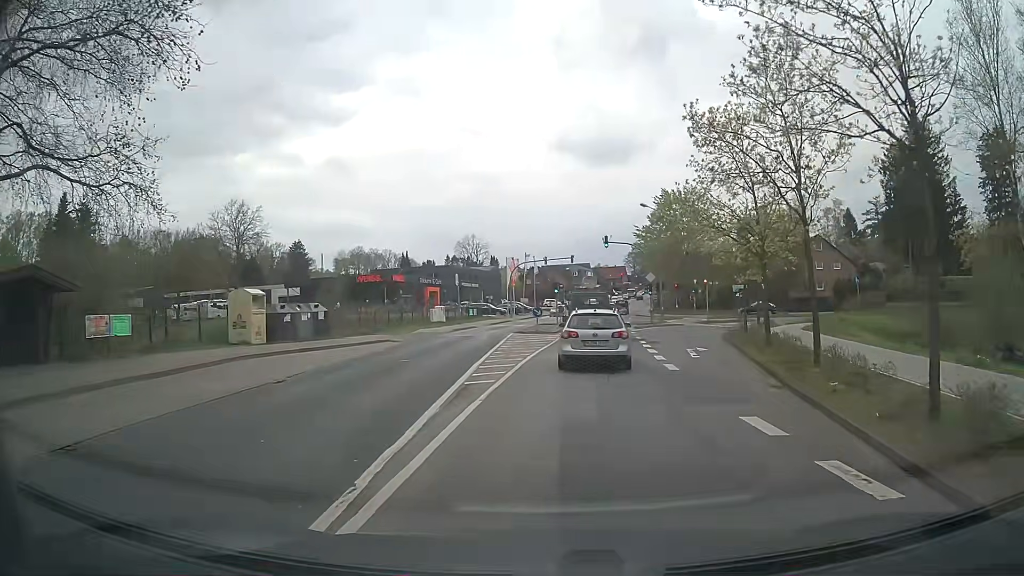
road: tertiary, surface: asphalt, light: Day
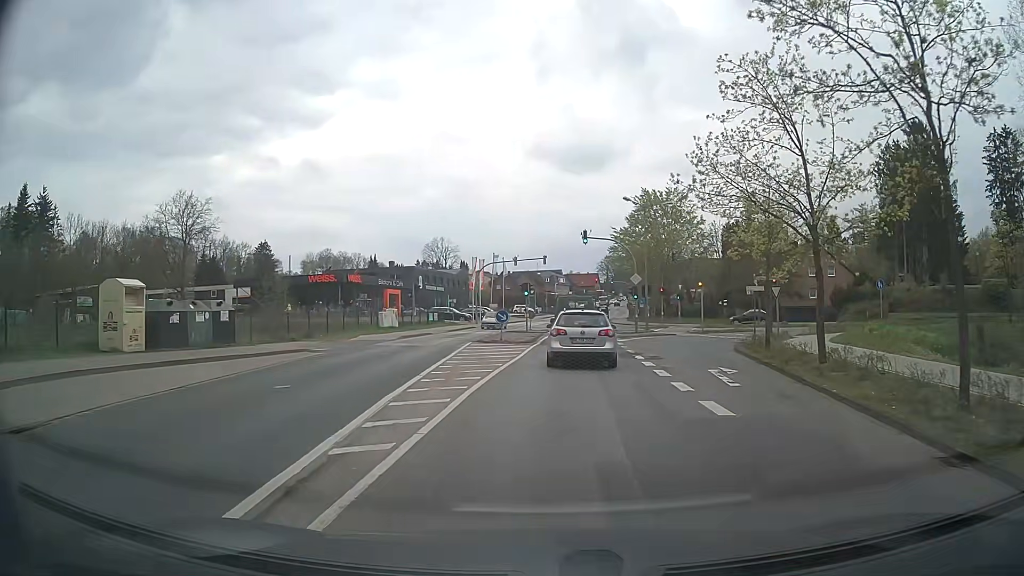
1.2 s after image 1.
(+0.1, +7.4) m; +2°
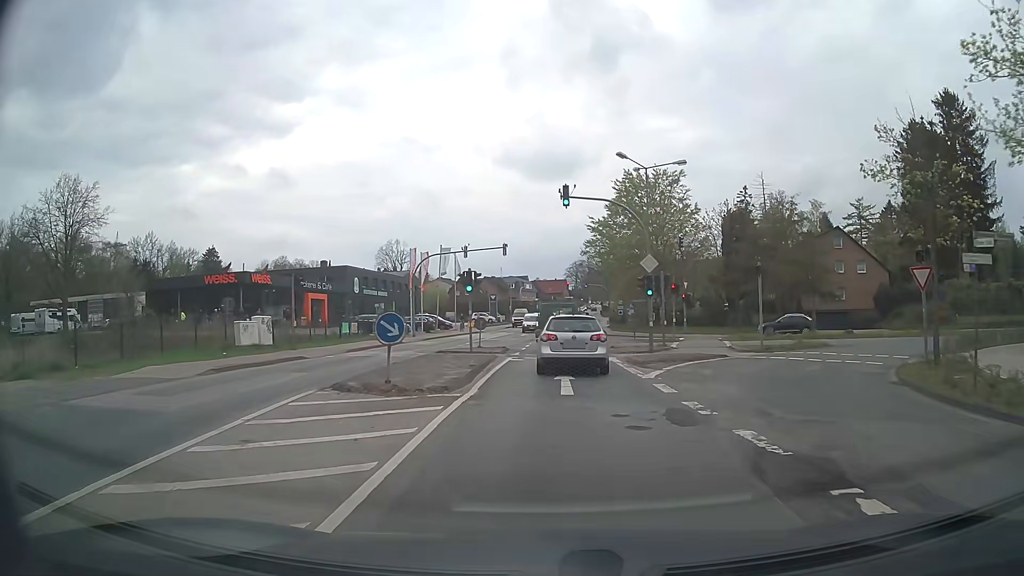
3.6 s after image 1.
(+0.4, +17.9) m; +3°
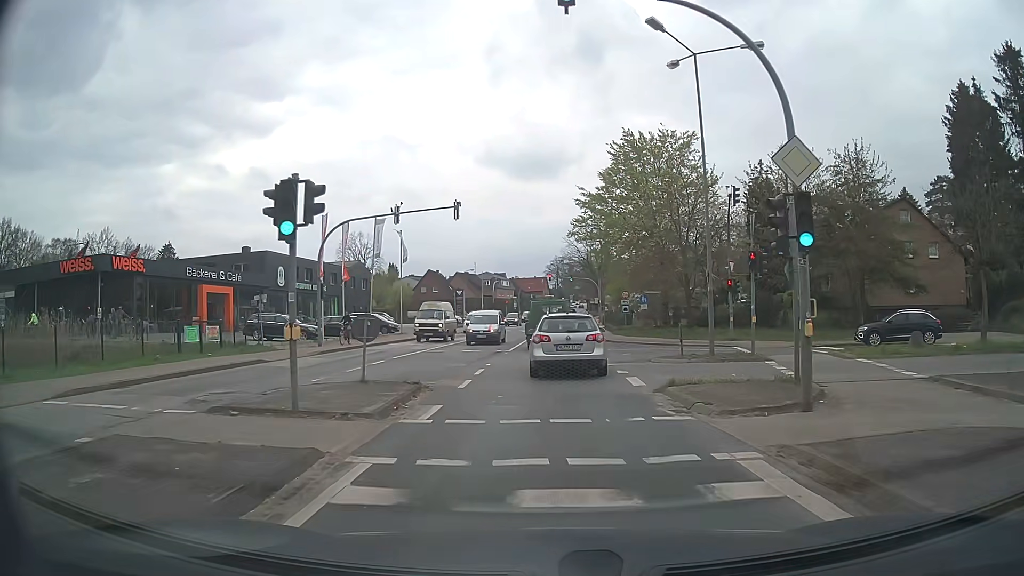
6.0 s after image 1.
(+0.3, +18.0) m; +2°
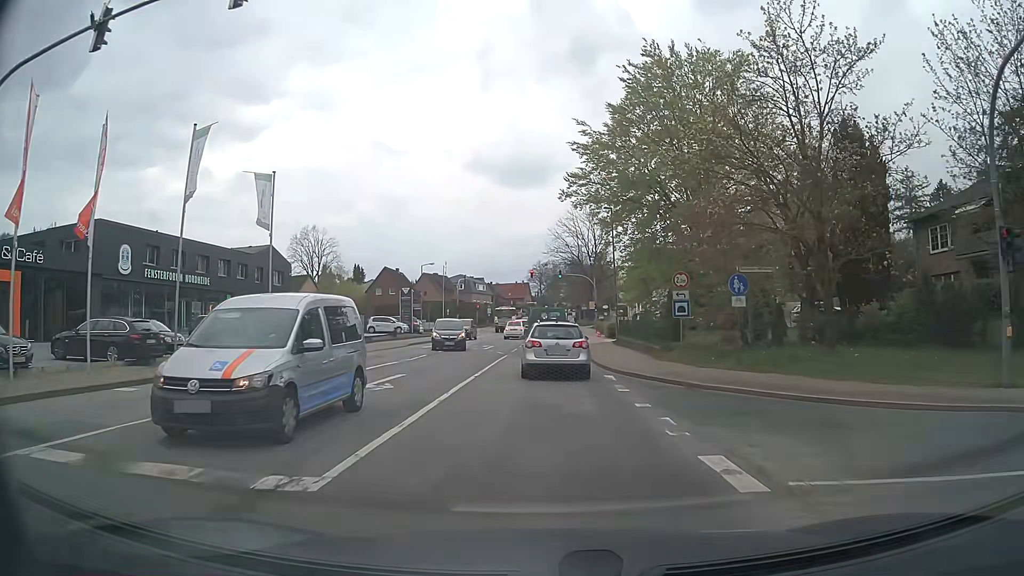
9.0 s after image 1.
(+0.3, +23.7) m; +1°
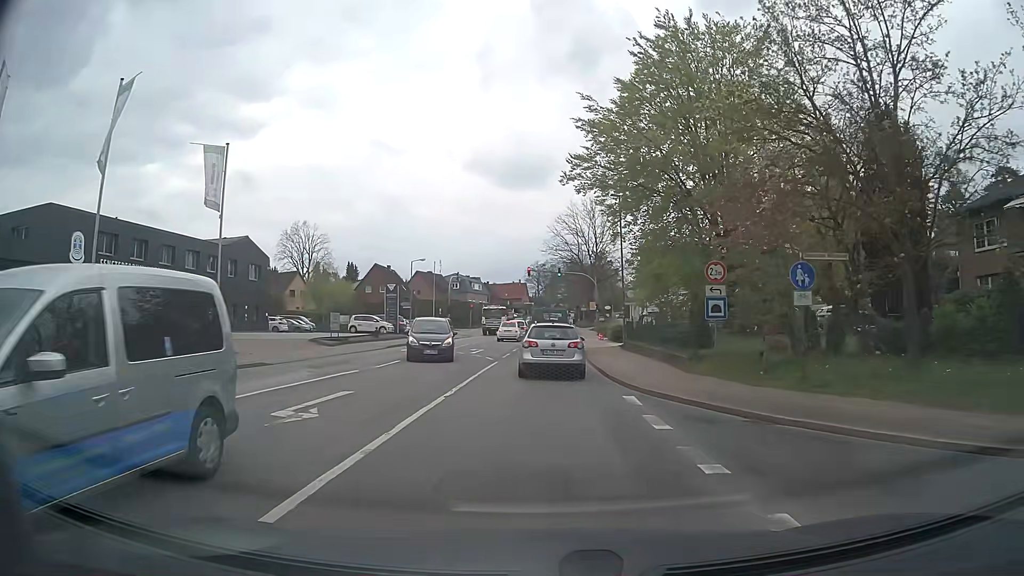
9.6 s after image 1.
(0.0, +5.0) m; 0°
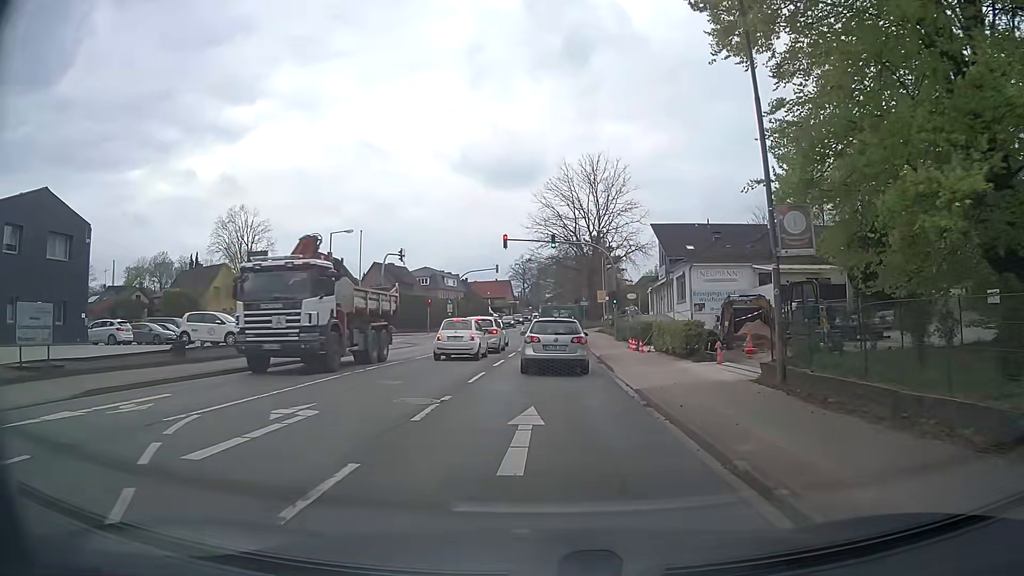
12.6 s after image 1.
(+0.1, +25.3) m; +1°
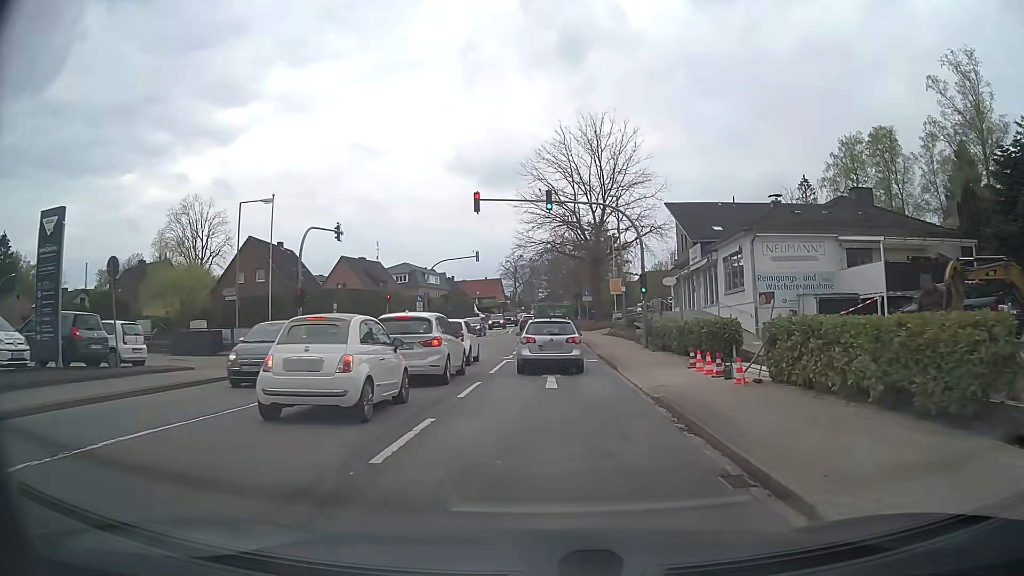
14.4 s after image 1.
(+0.1, +14.7) m; +1°
(0, +10) (0, +20) (0, +30) (0, +40) (0, +50) (-1, +60) (-1, +70) (-1, +80) (-1, +90) (0, +100) m
